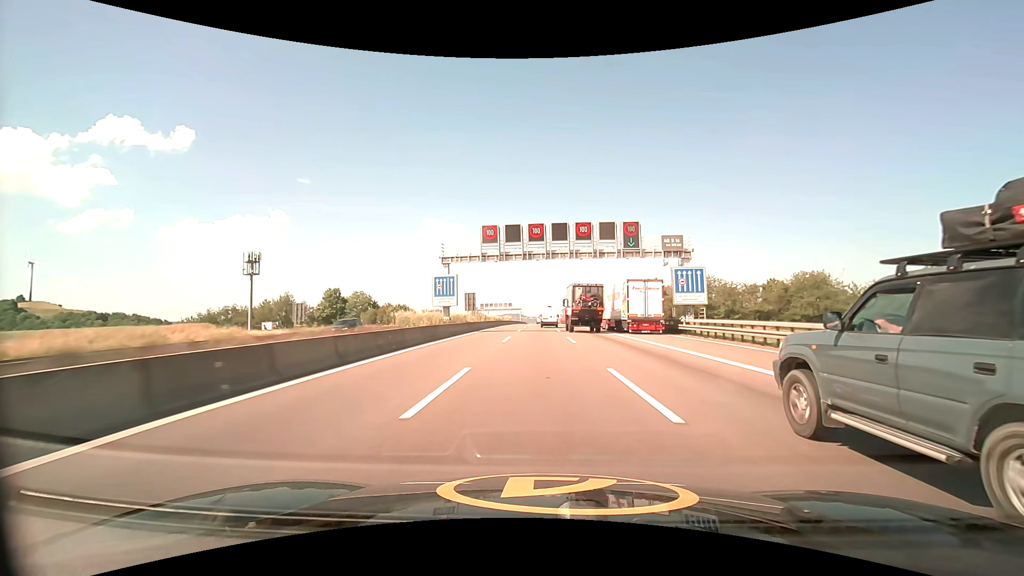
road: motorway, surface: asphalt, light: Day
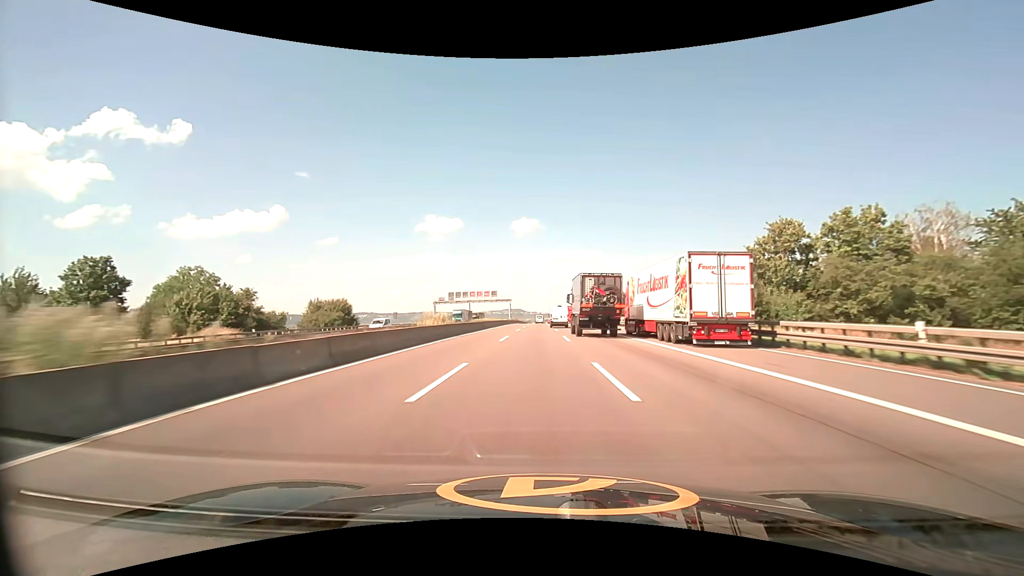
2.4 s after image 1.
(-0.1, +70.7) m; 0°
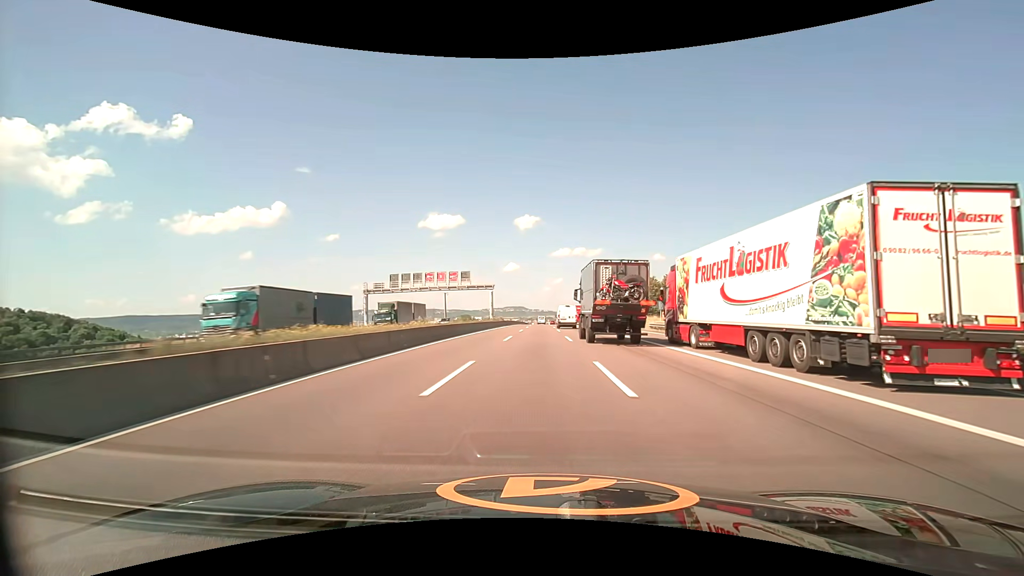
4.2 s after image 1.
(-0.2, +53.3) m; 0°
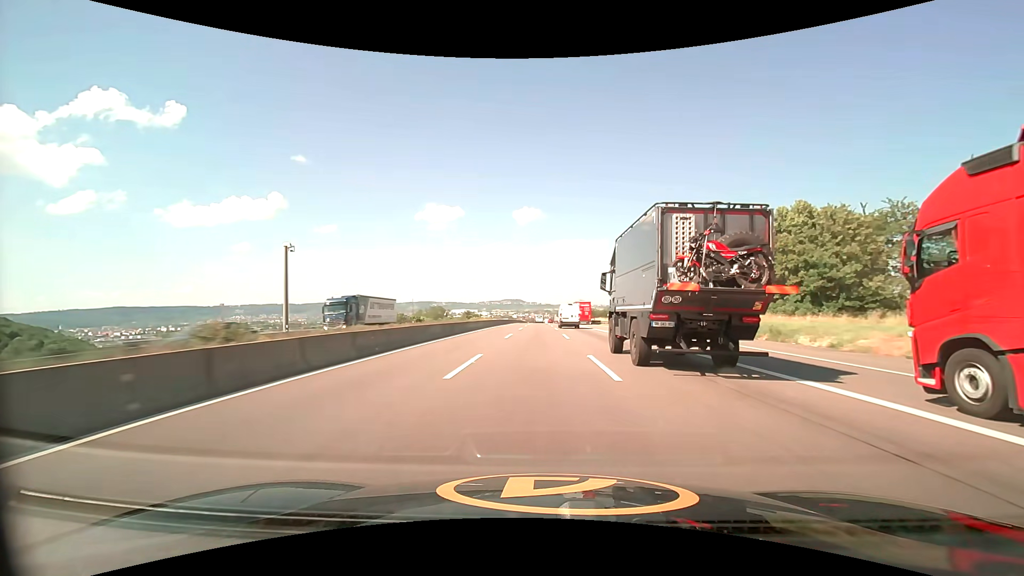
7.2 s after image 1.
(-0.1, +87.9) m; 0°
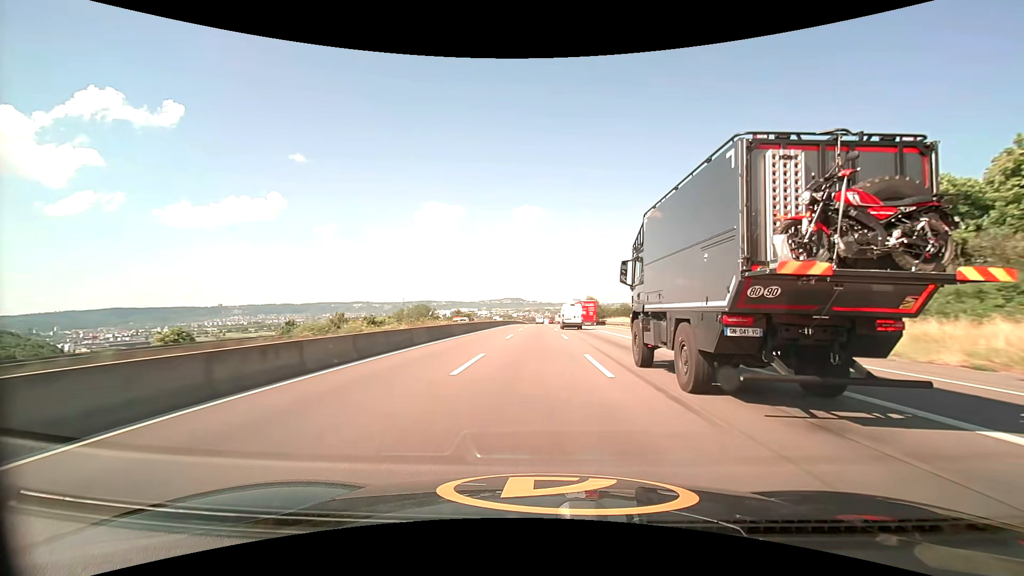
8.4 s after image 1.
(0.0, +35.1) m; 0°
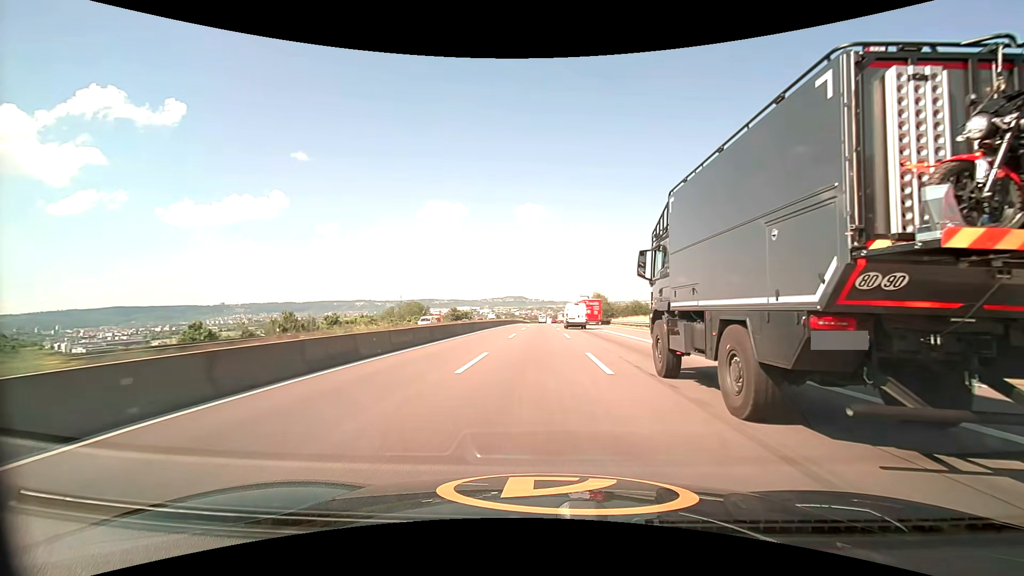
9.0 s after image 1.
(0.0, +17.6) m; 0°
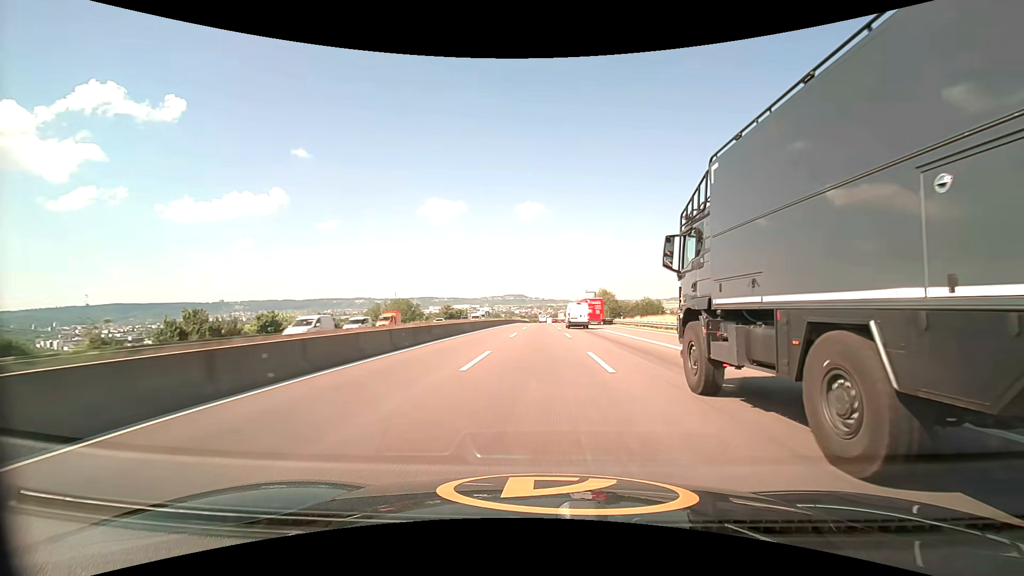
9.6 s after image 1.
(0.0, +17.6) m; 0°
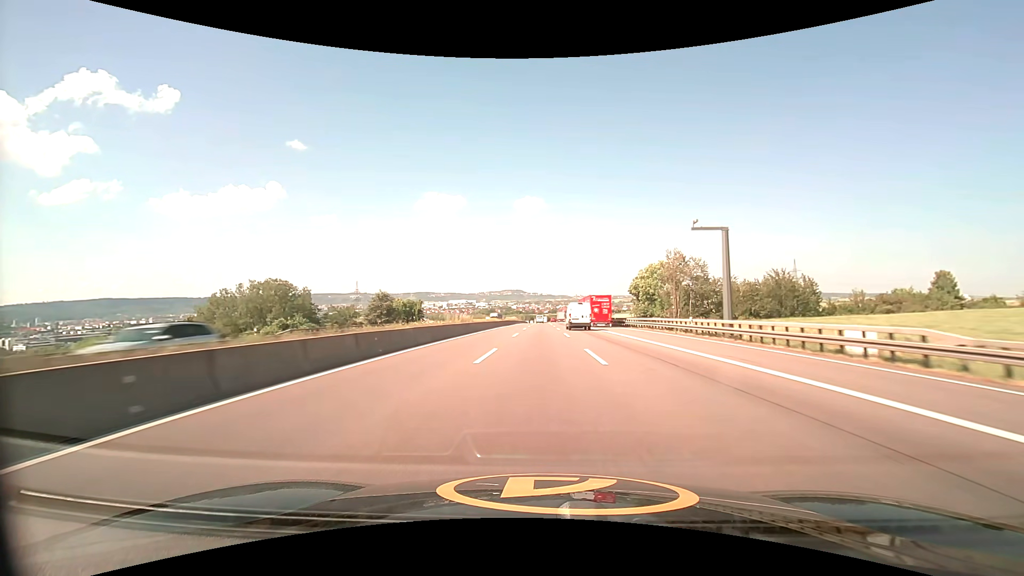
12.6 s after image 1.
(+0.3, +87.7) m; 0°
(0, +10) (0, +20) (0, +30) (0, +40) (0, +50) (0, +60) (0, +70) (0, +80) (0, +90) (0, +100) m
